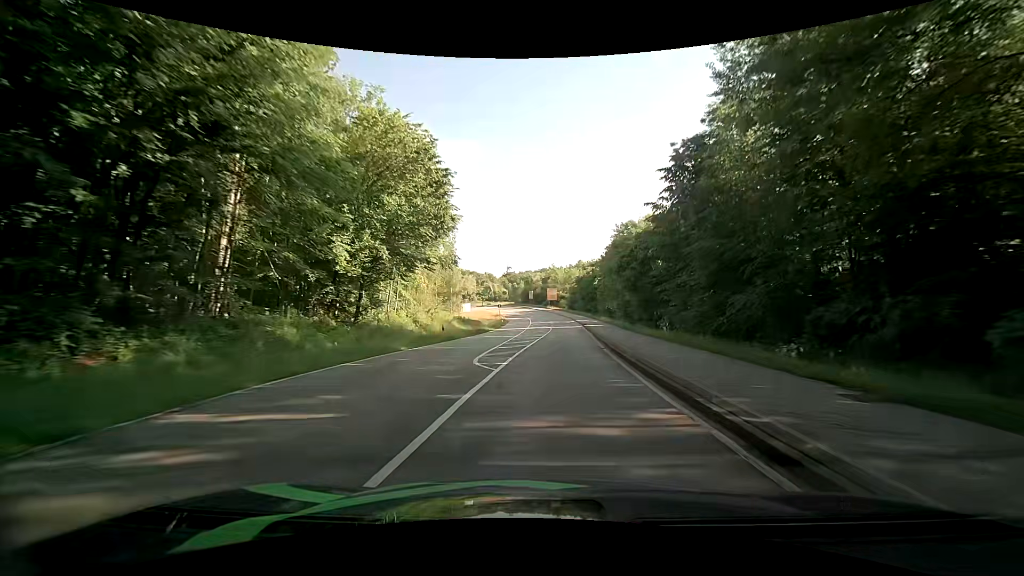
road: secondary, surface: asphalt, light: Day
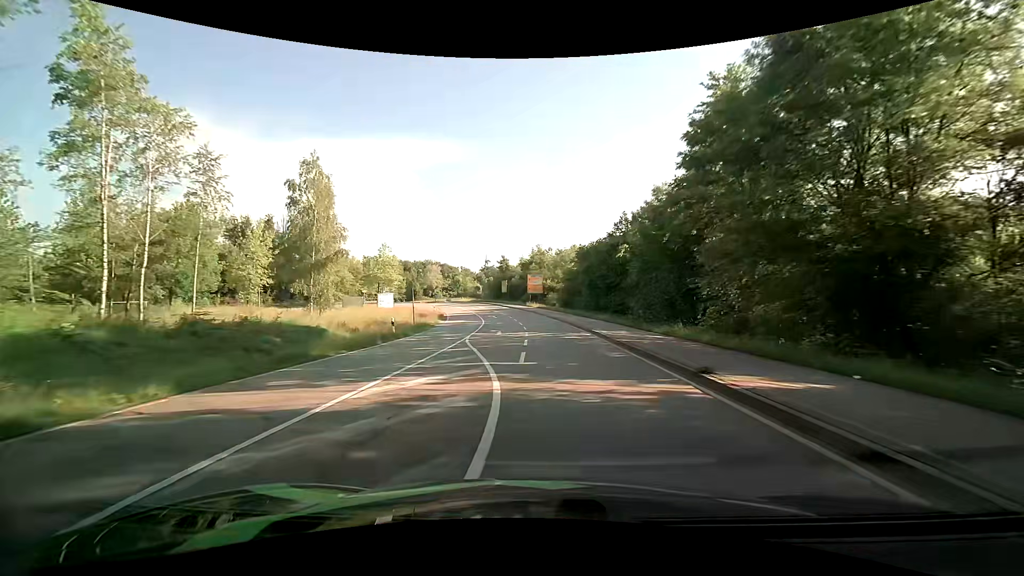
(+1.5, +46.3) m; +1°
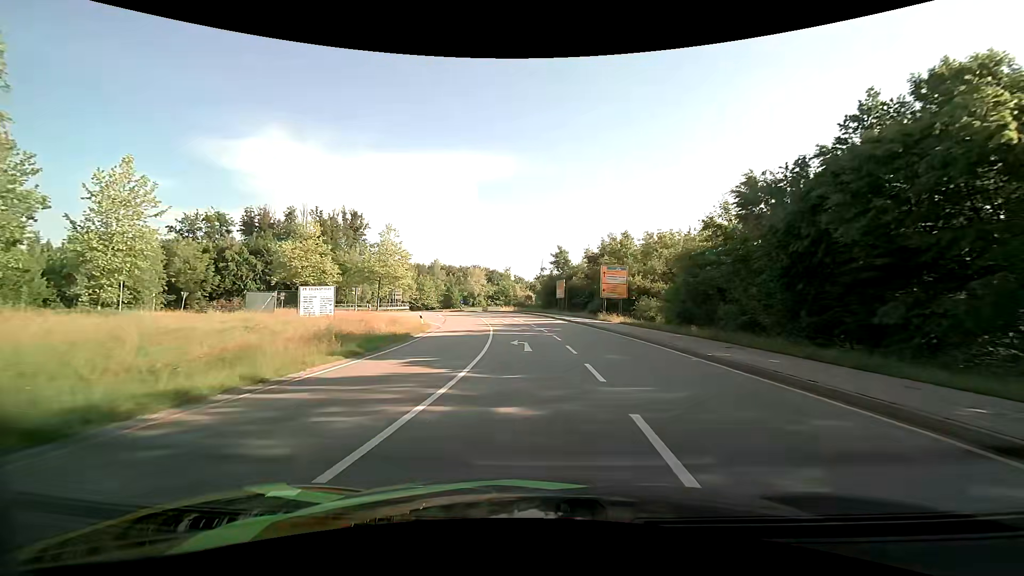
(-1.4, +33.1) m; -6°
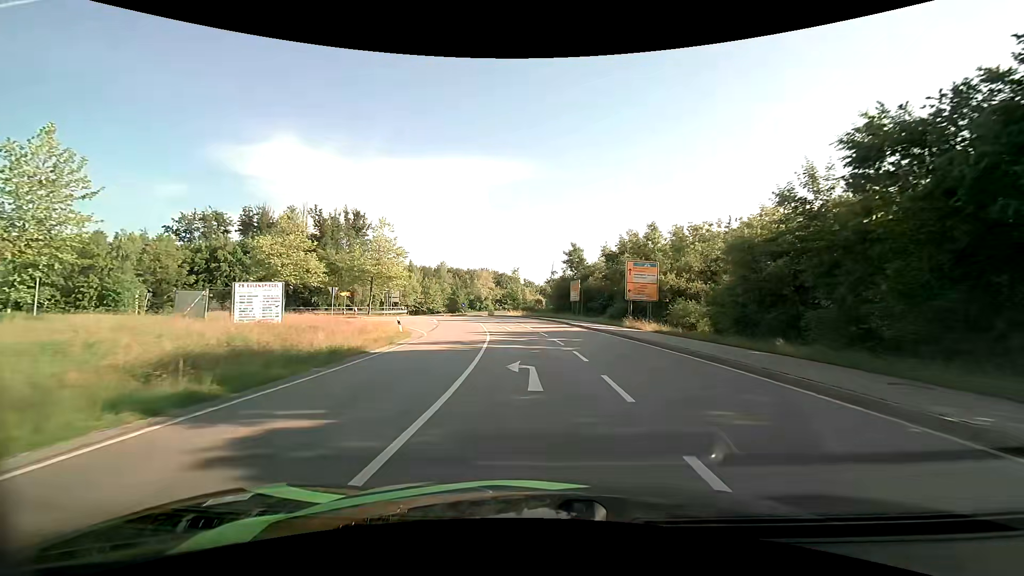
(0.0, +7.8) m; -1°
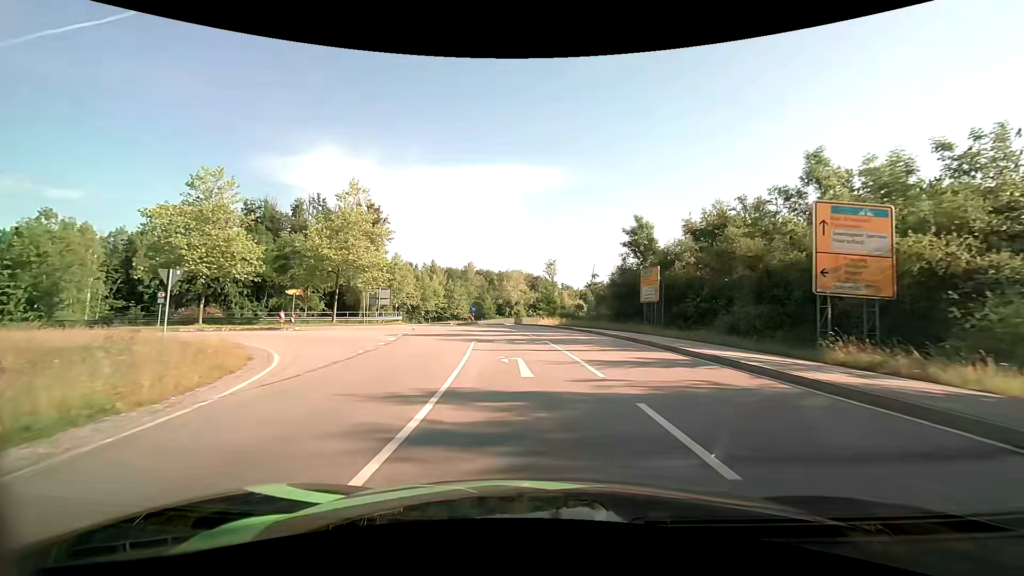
(-0.7, +21.2) m; -4°
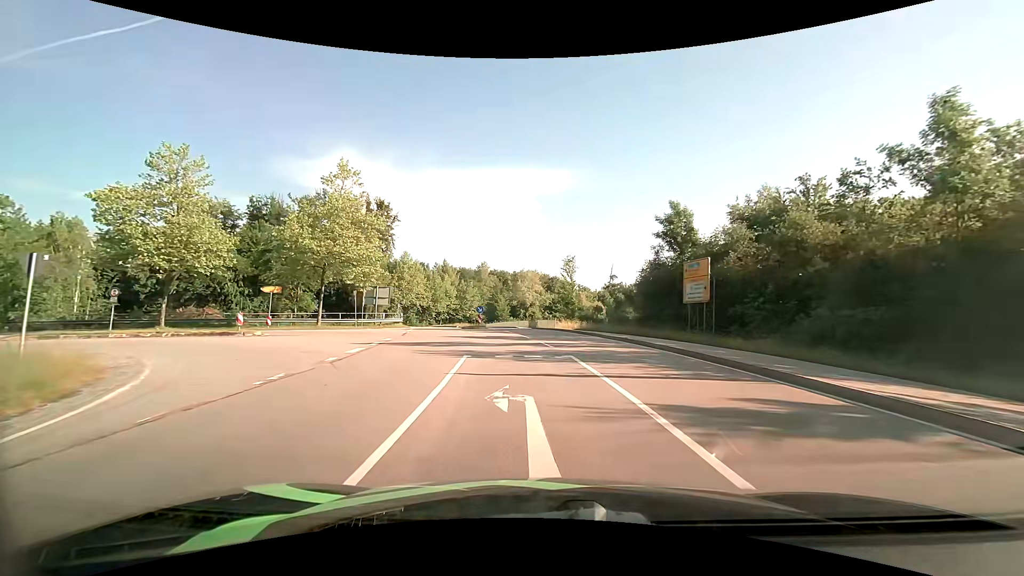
(-0.1, +6.1) m; -2°
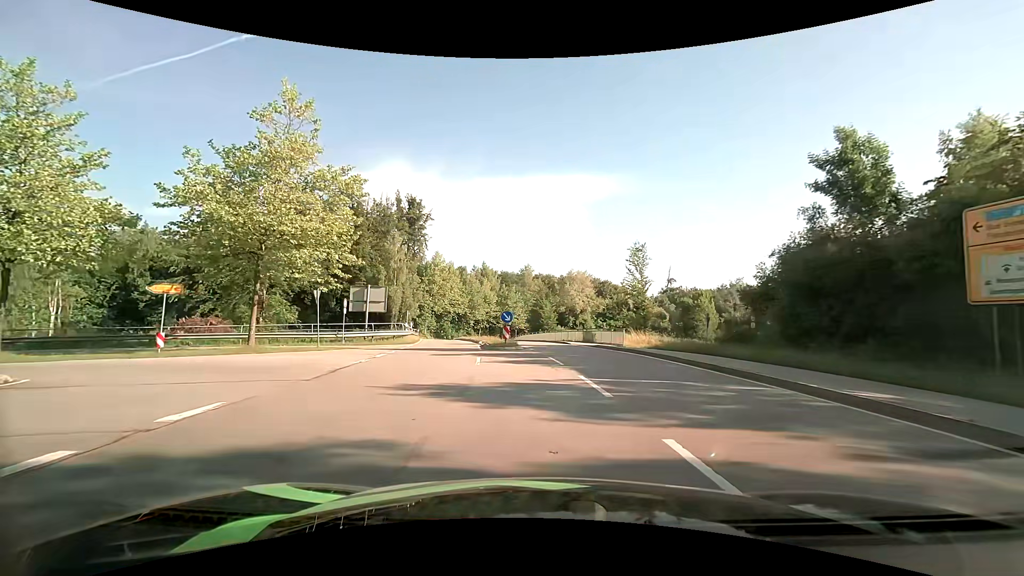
(-0.6, +14.4) m; -5°
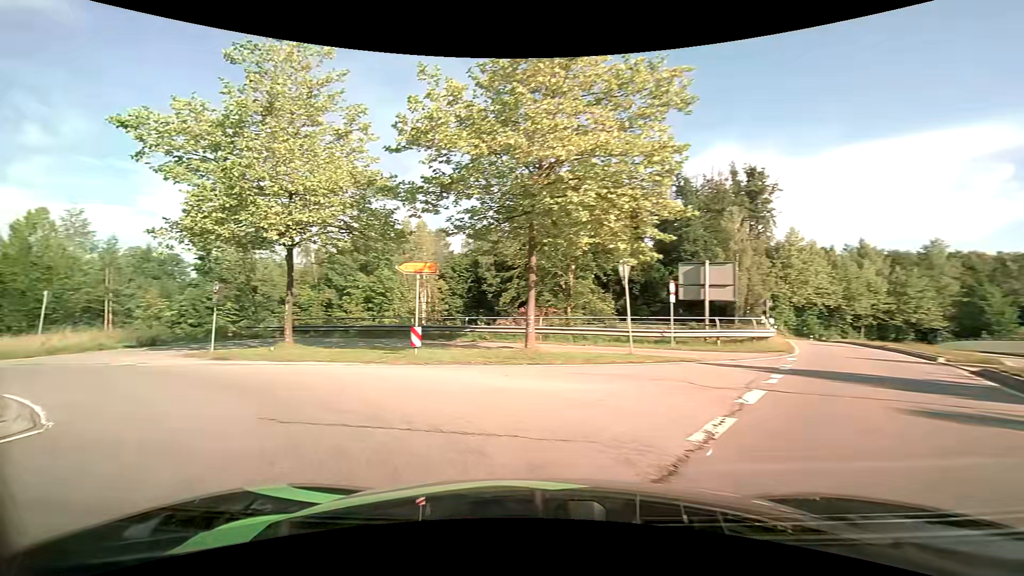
(-2.7, +10.5) m; -37°
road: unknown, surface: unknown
(-4, +9) (-13, +14) (-22, +16) (-32, +17) (-42, +17) (-52, +18) (-62, +20) (-71, +25) (-79, +31) (-85, +39) m
